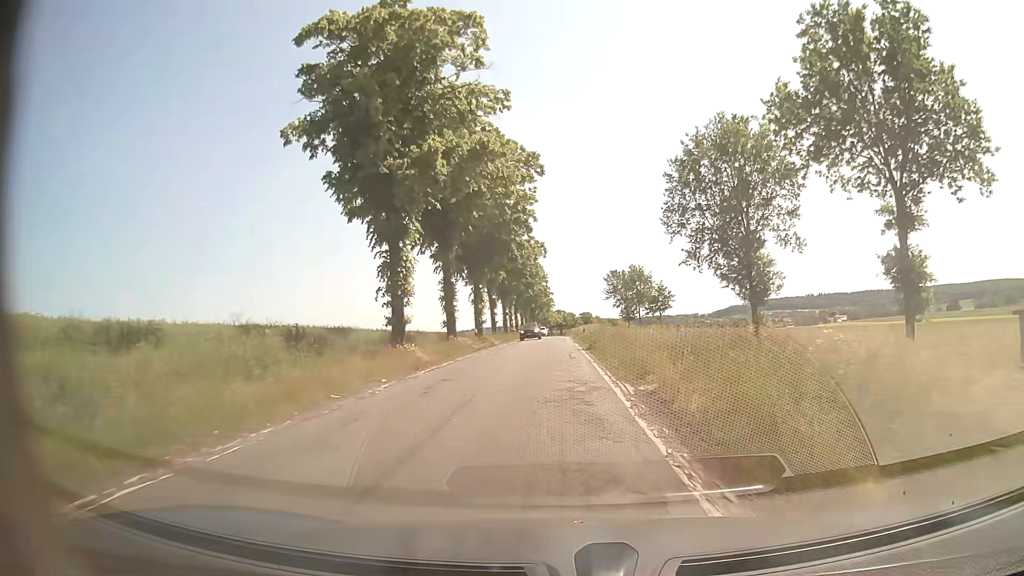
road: secondary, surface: asphalt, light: Day
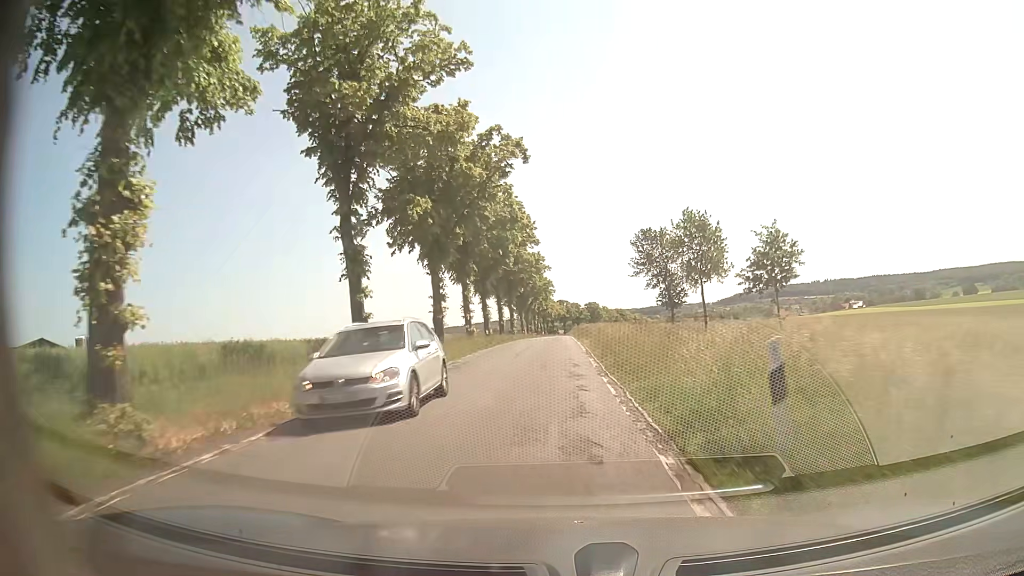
(+0.1, +41.1) m; 0°
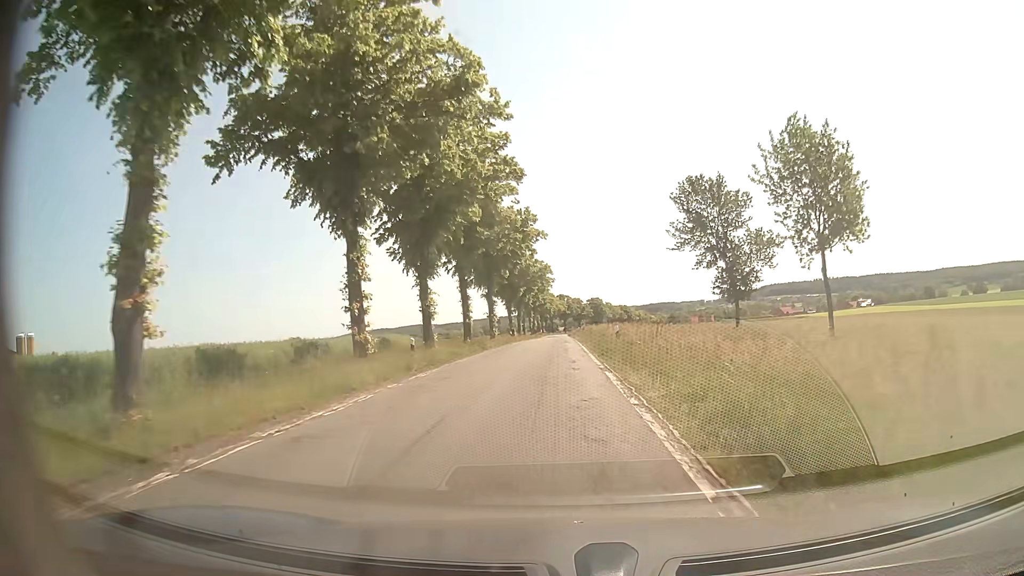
(-0.2, +24.9) m; -1°
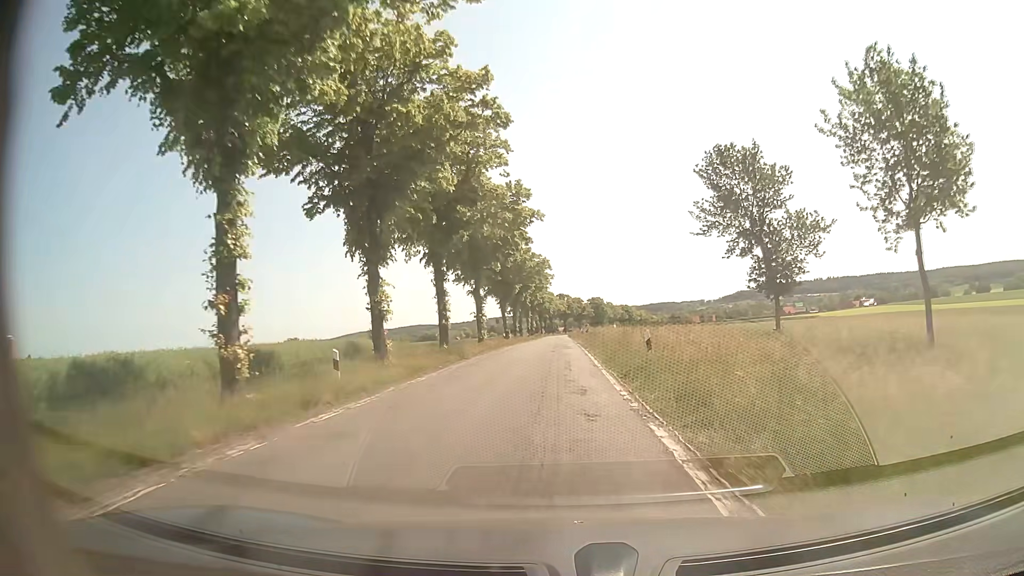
(+0.1, +8.3) m; 0°
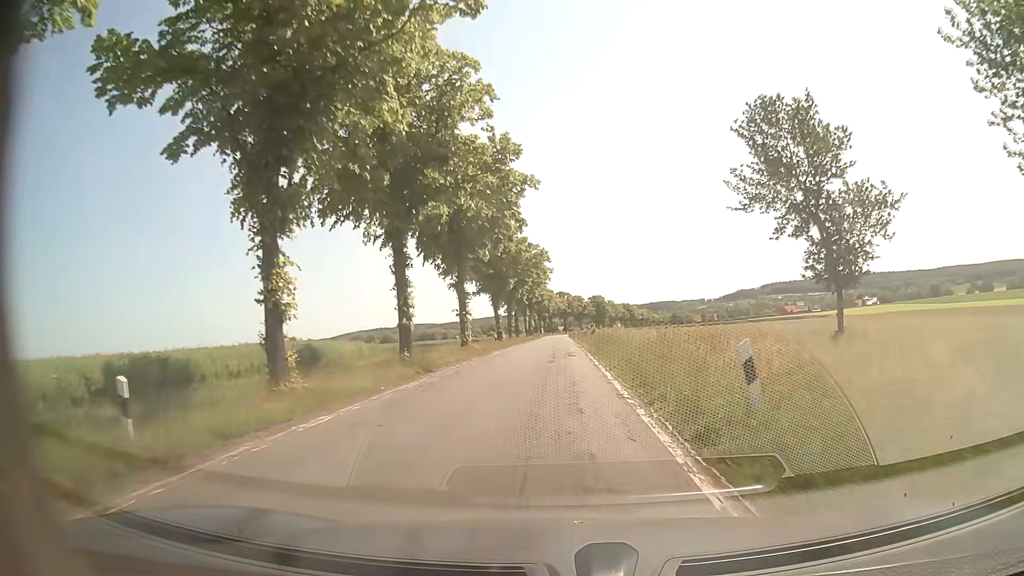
(0.0, +8.3) m; 0°
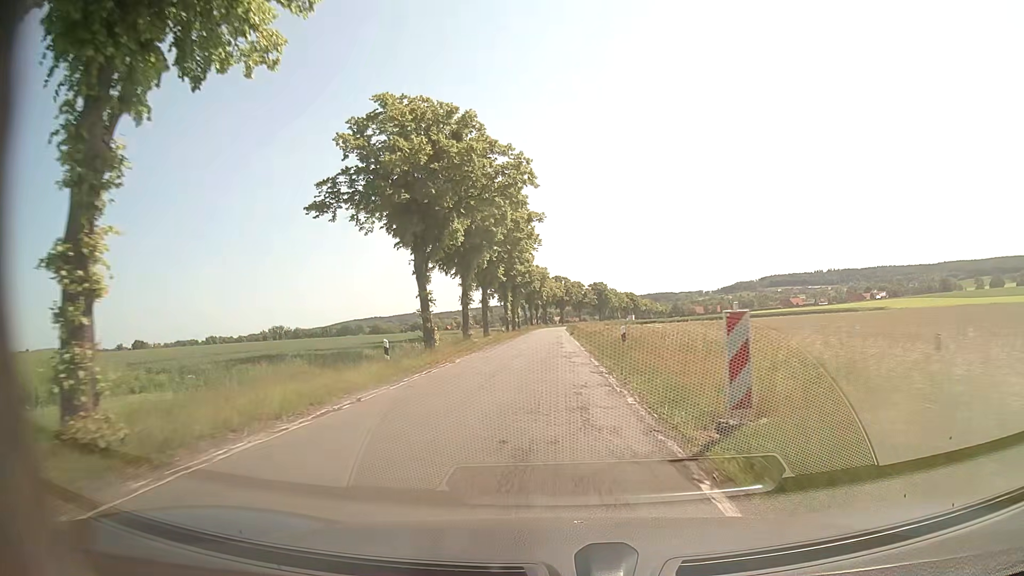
(+0.4, +33.3) m; +1°
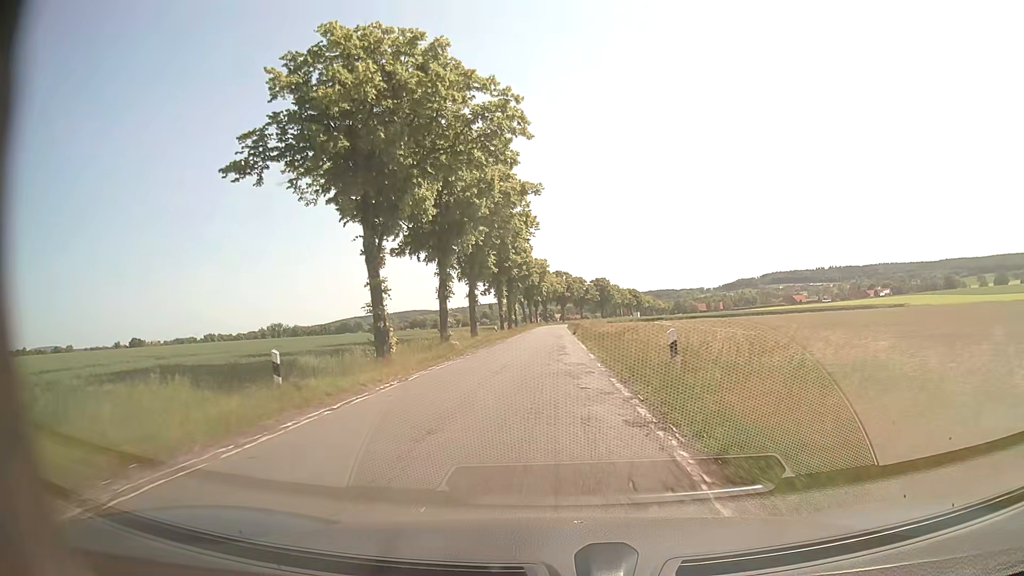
(0.0, +8.3) m; 0°
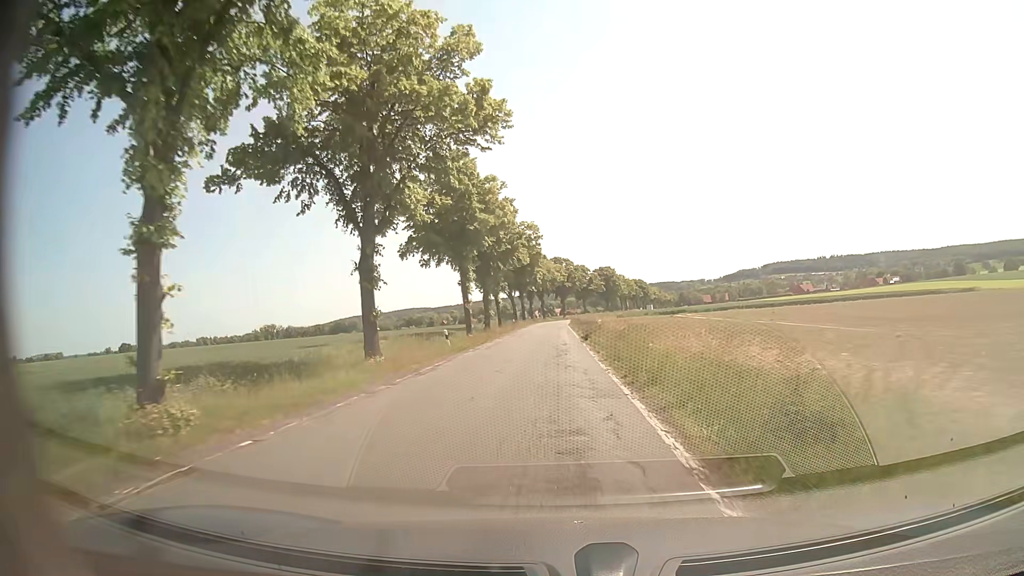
(0.0, +25.1) m; 0°
(0, +10) (0, +20) (0, +30) (0, +40) (-1, +50) (-1, +60) (-1, +70) (-1, +80) (-1, +90) (-1, +100) m
